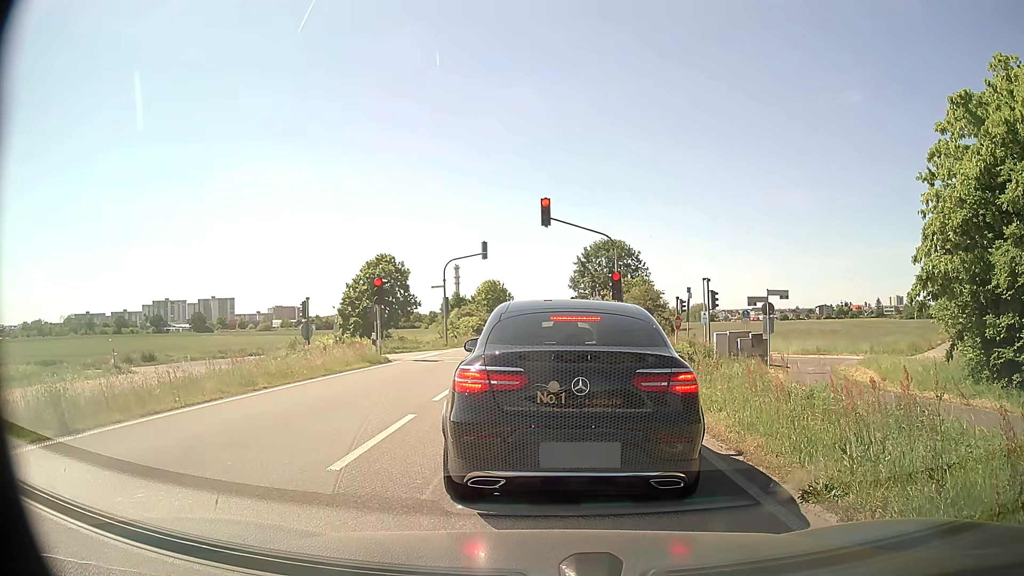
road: primary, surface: asphalt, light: Day
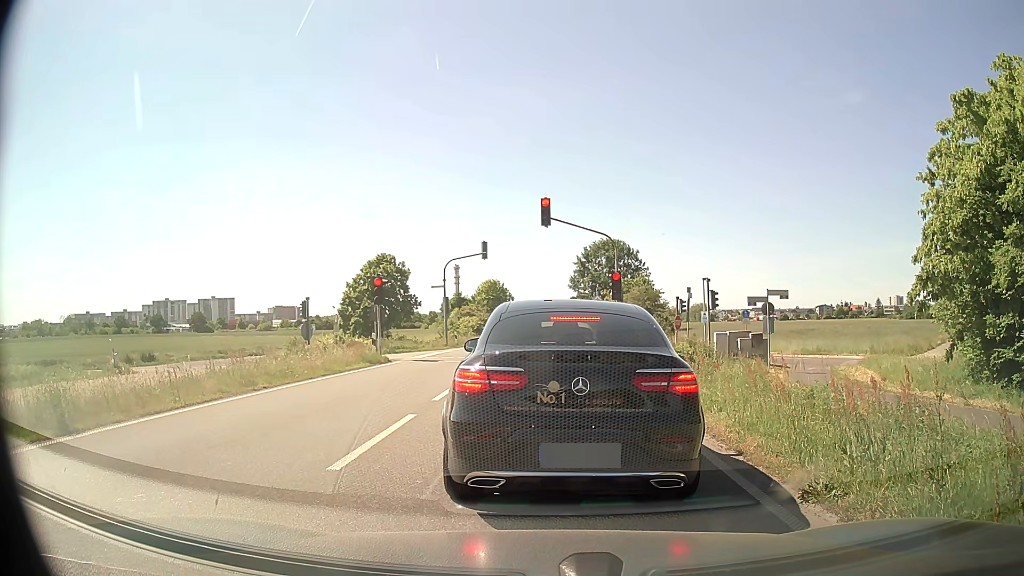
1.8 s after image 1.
(0.0, 0.0) m; 0°
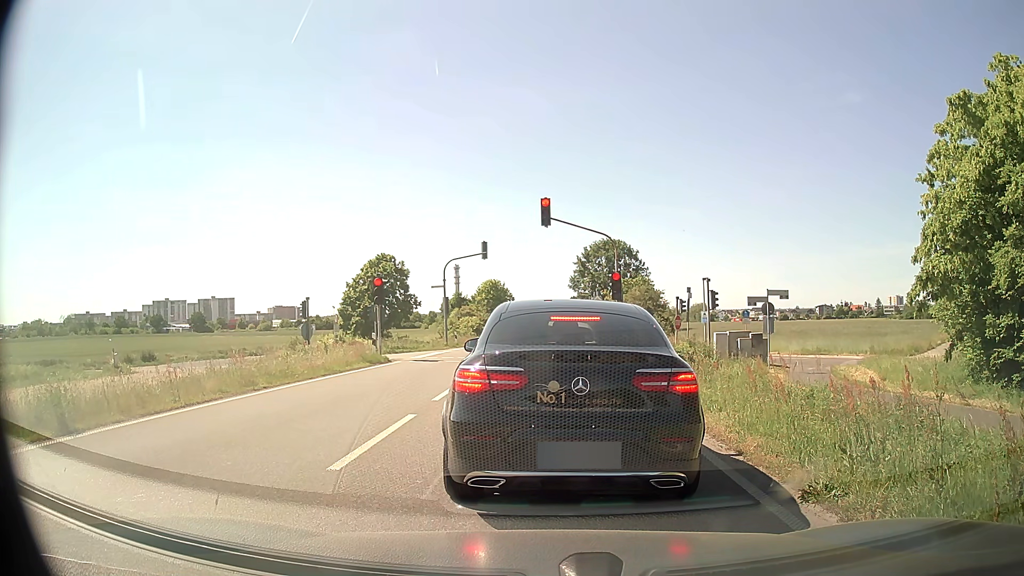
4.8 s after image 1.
(0.0, 0.0) m; 0°
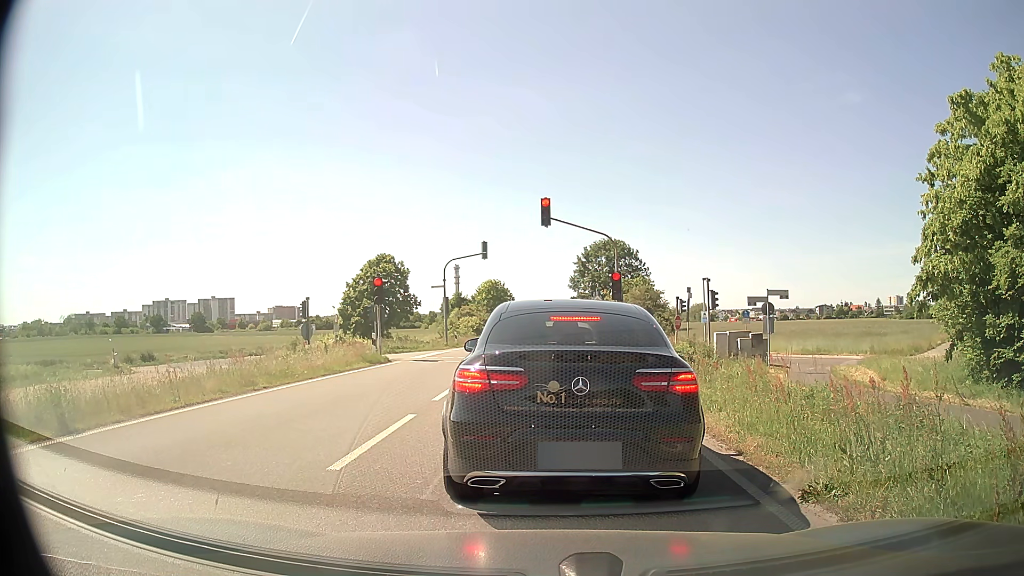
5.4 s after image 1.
(0.0, 0.0) m; 0°
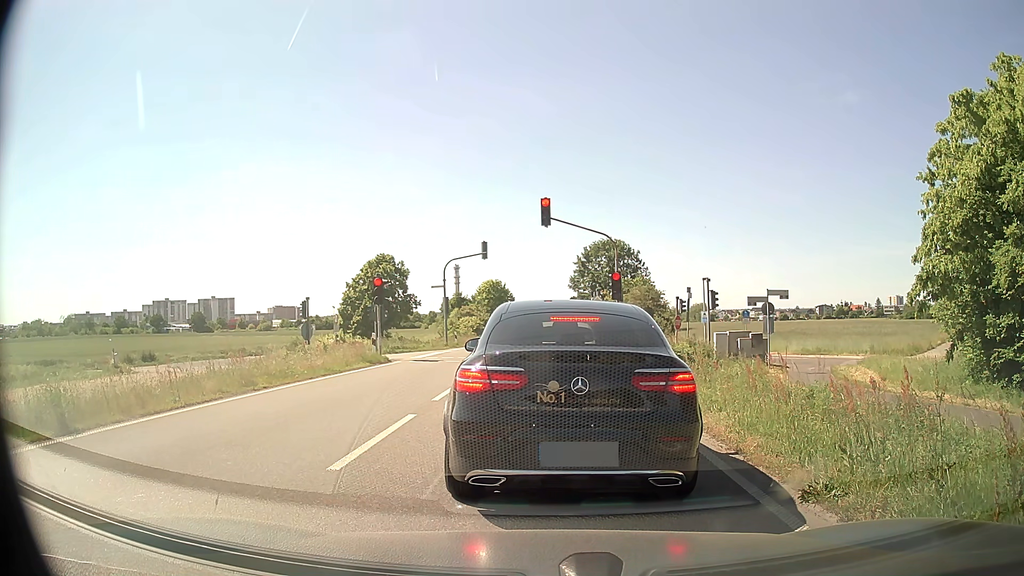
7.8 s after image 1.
(0.0, 0.0) m; 0°
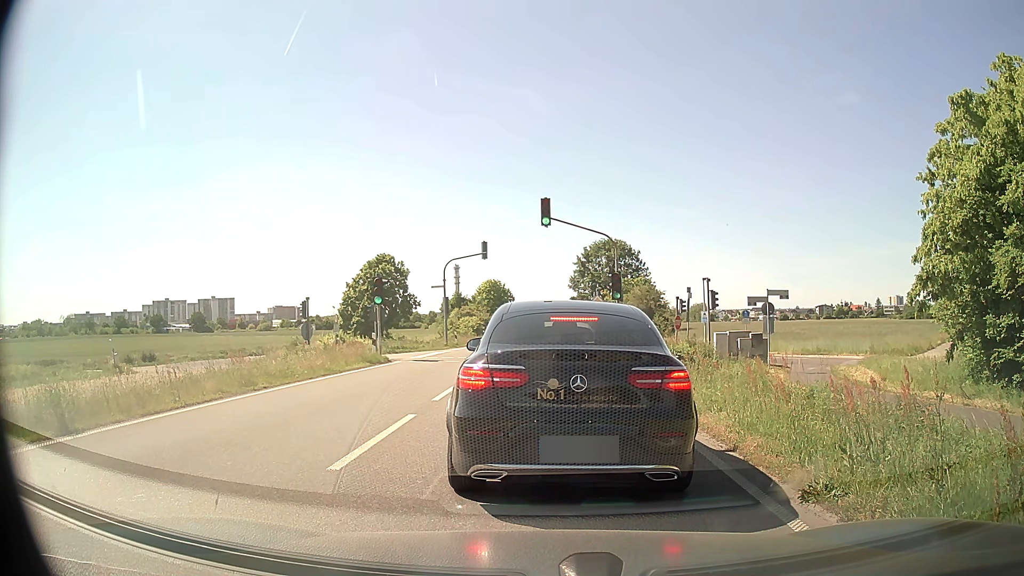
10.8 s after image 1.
(0.0, 0.0) m; 0°
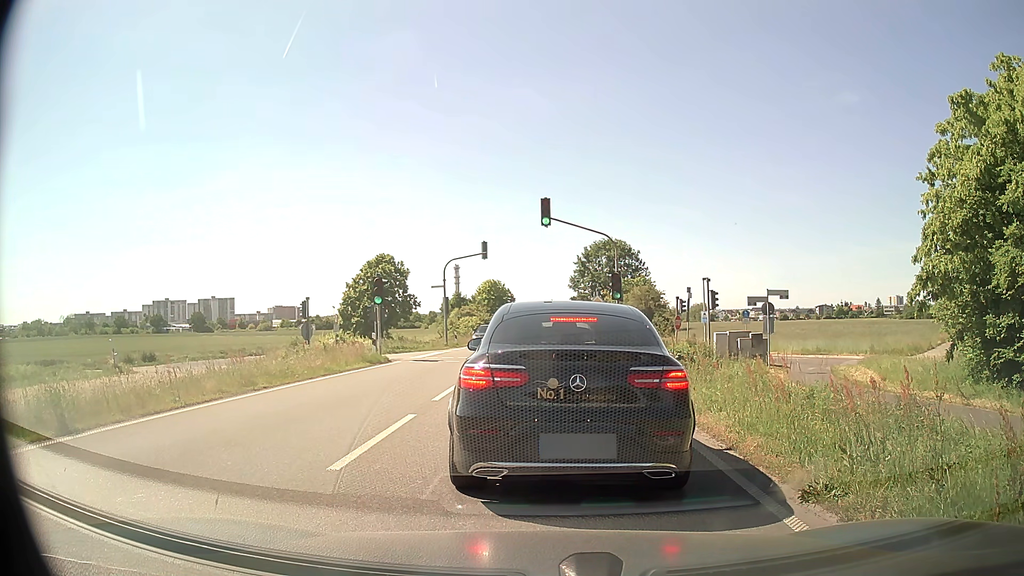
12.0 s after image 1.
(0.0, 0.0) m; 0°
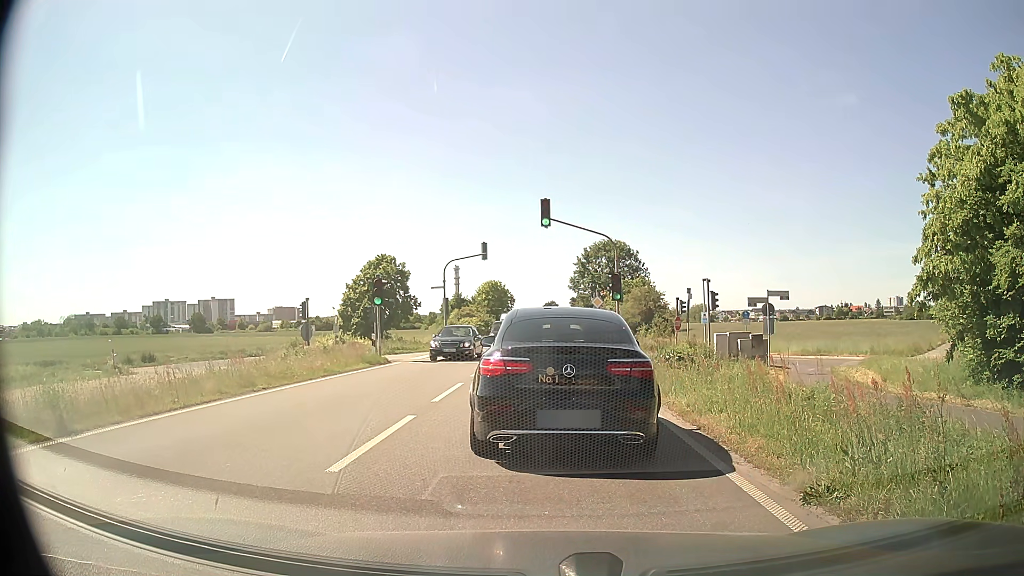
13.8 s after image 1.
(0.0, 0.0) m; 0°
(0, +10) (0, +20) (0, +30) (0, +40) (0, +50) (0, +60) (+1, +70) (+1, +80) (+1, +90) (+1, +100) m
